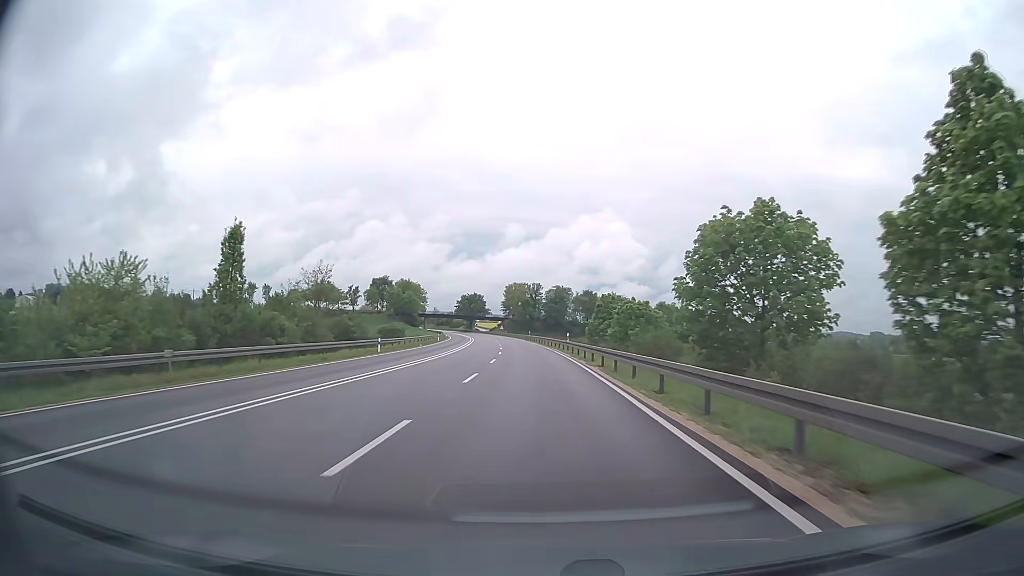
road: trunk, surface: asphalt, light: Day
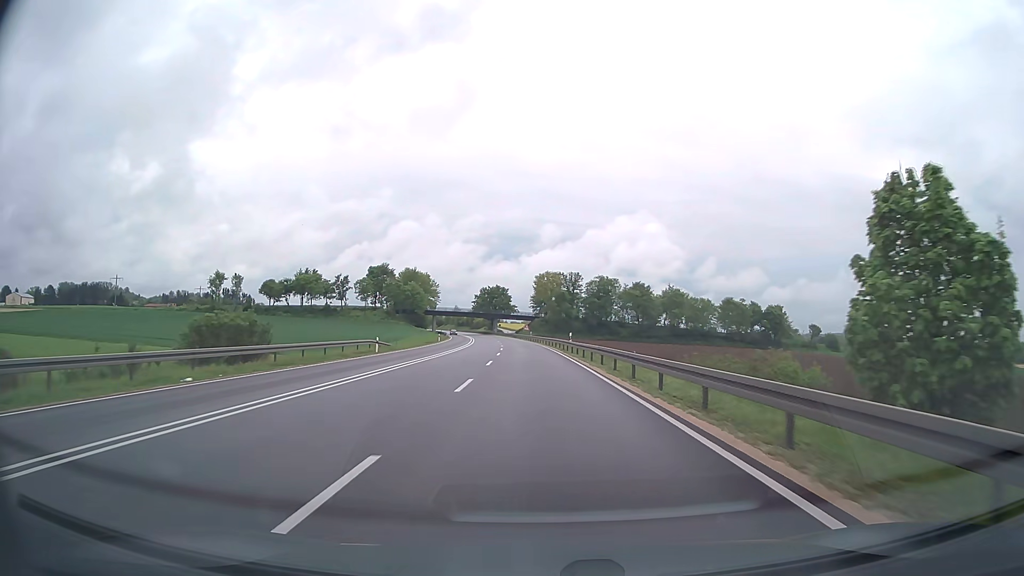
(-1.3, +51.3) m; -3°
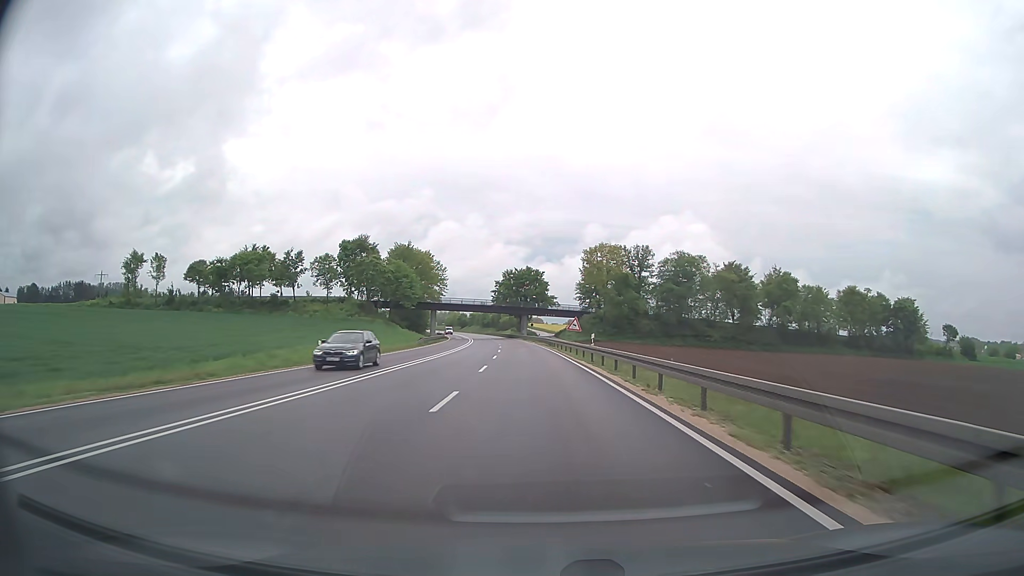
(-1.9, +64.1) m; -3°
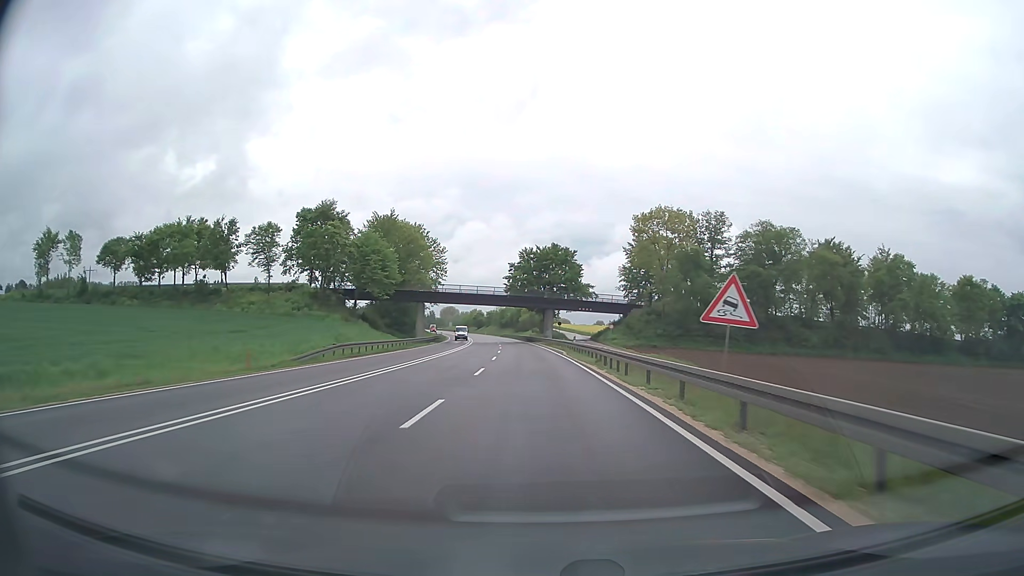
(-0.7, +38.5) m; -2°
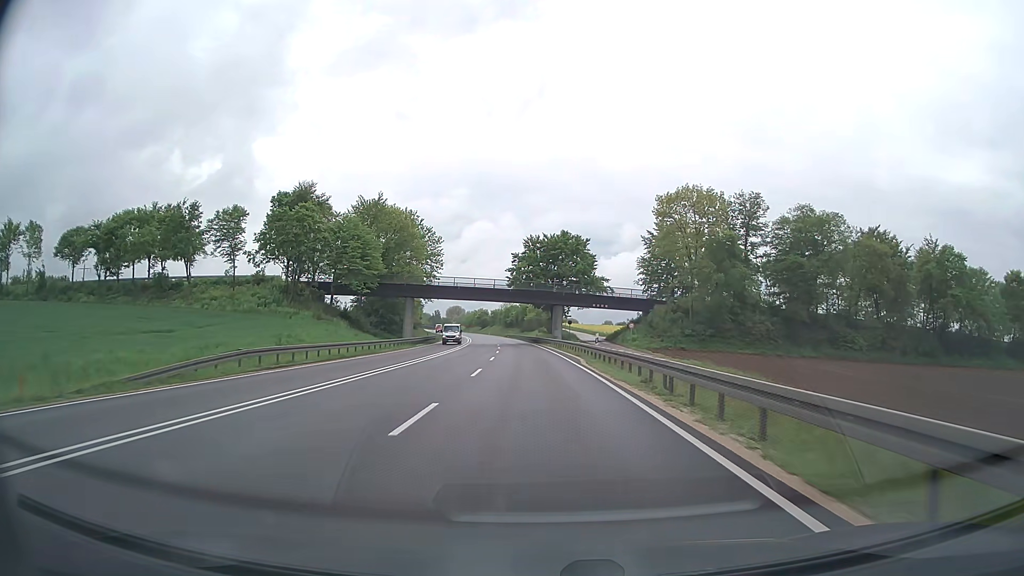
(-0.1, +12.8) m; -1°
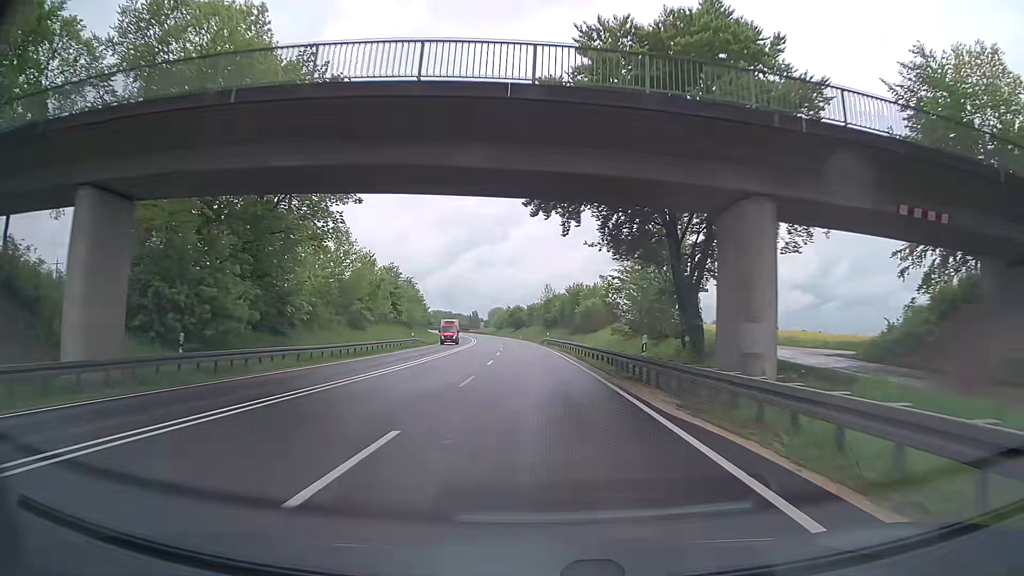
(-2.2, +64.1) m; -4°
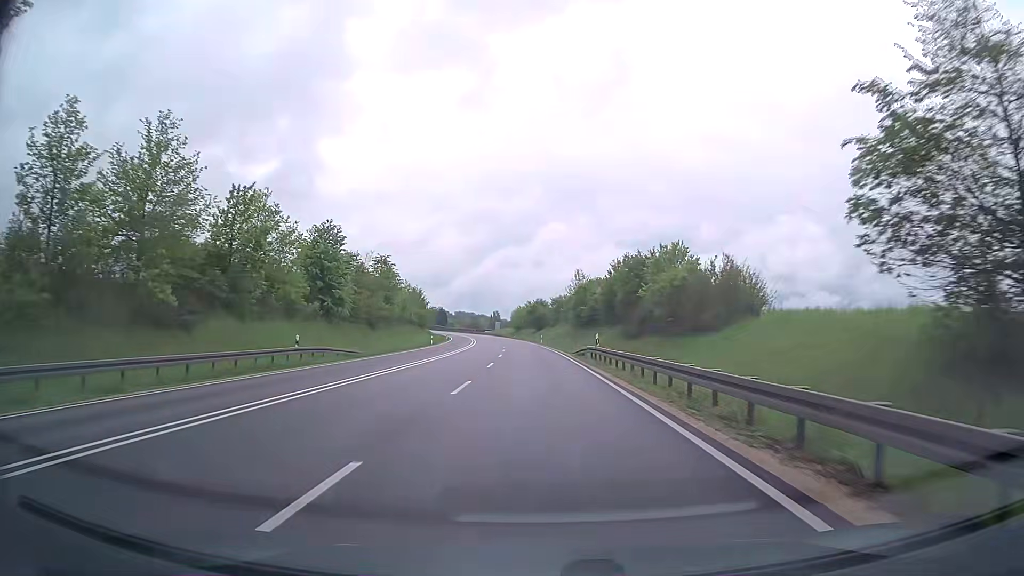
(-0.7, +38.5) m; -2°
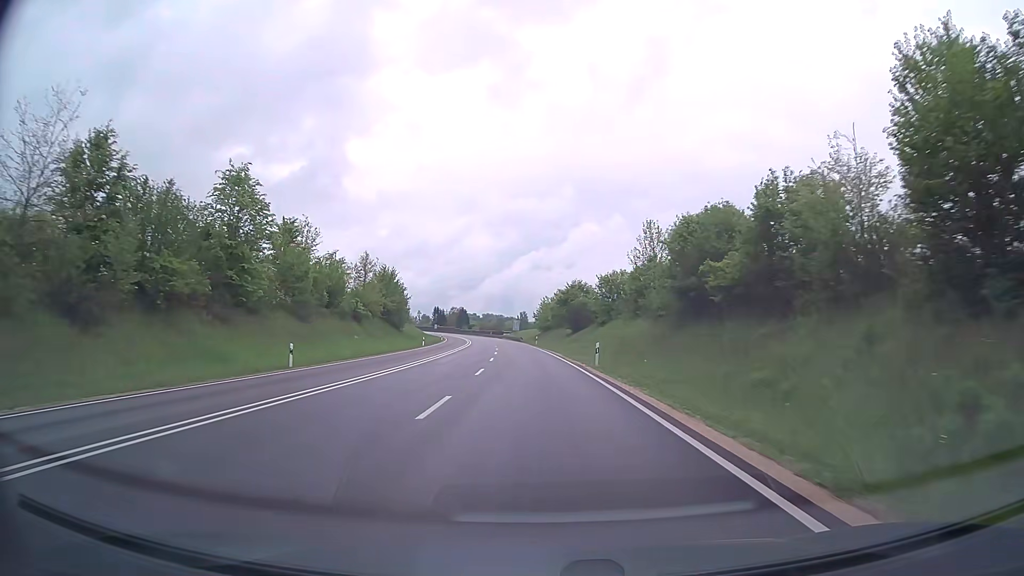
(-1.1, +52.8) m; -3°
(0, +10) (0, +20) (0, +30) (-1, +40) (-1, +50) (-2, +60) (-3, +70) (-4, +80) (-4, +90) (-5, +100) m
